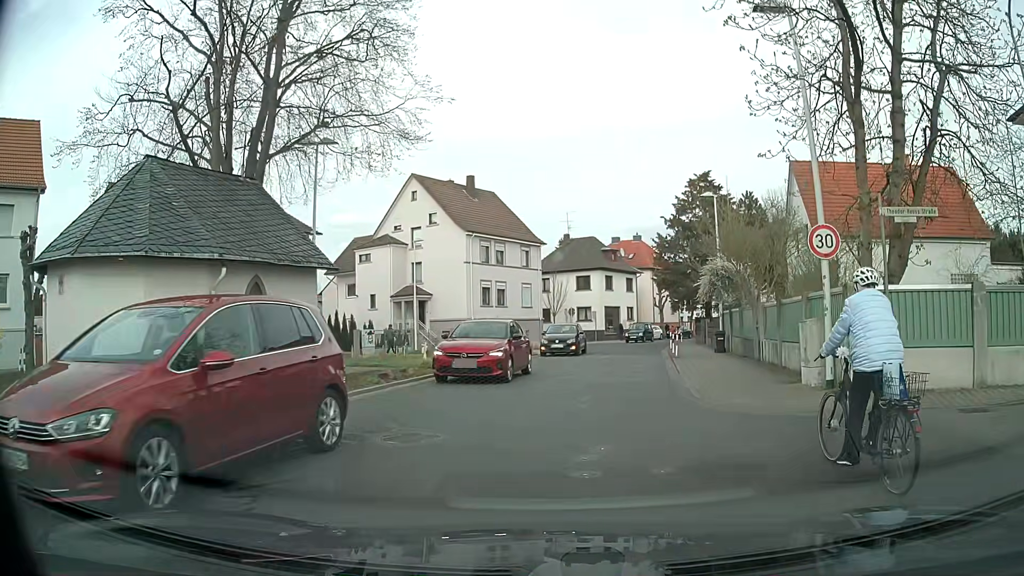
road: unclassified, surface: asphalt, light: Day
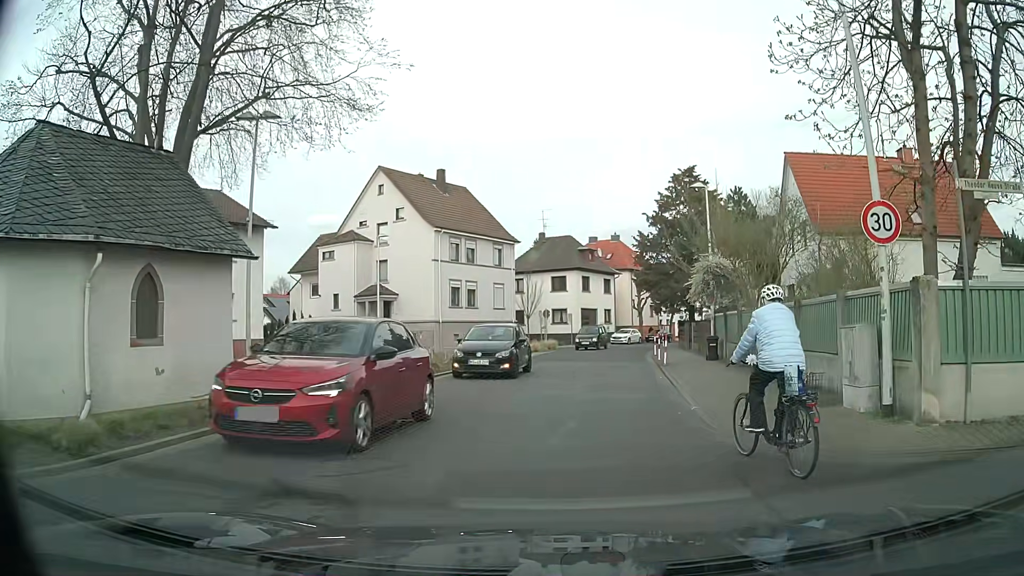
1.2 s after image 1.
(0.0, +3.2) m; +1°
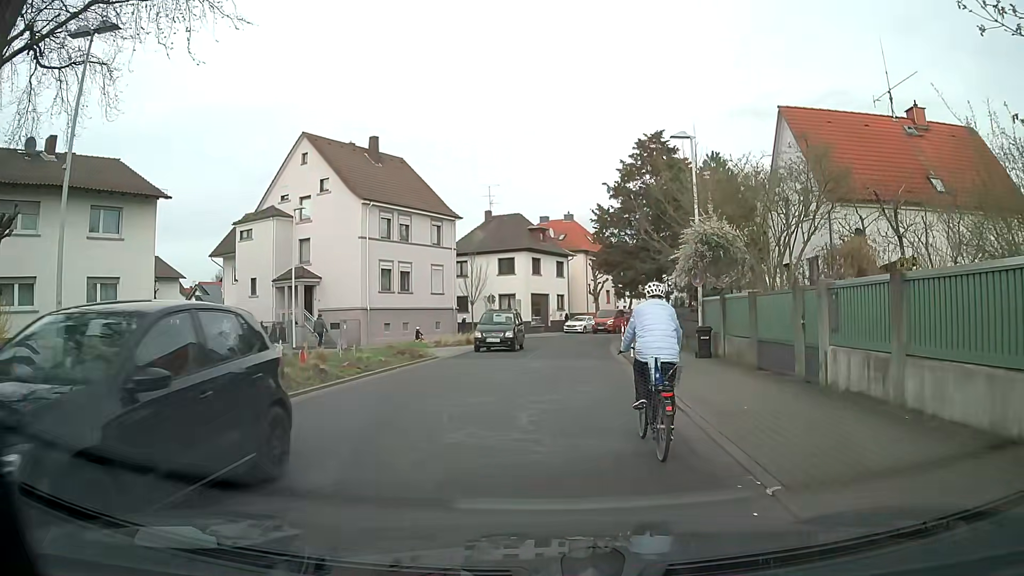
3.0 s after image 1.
(+0.3, +6.2) m; +5°
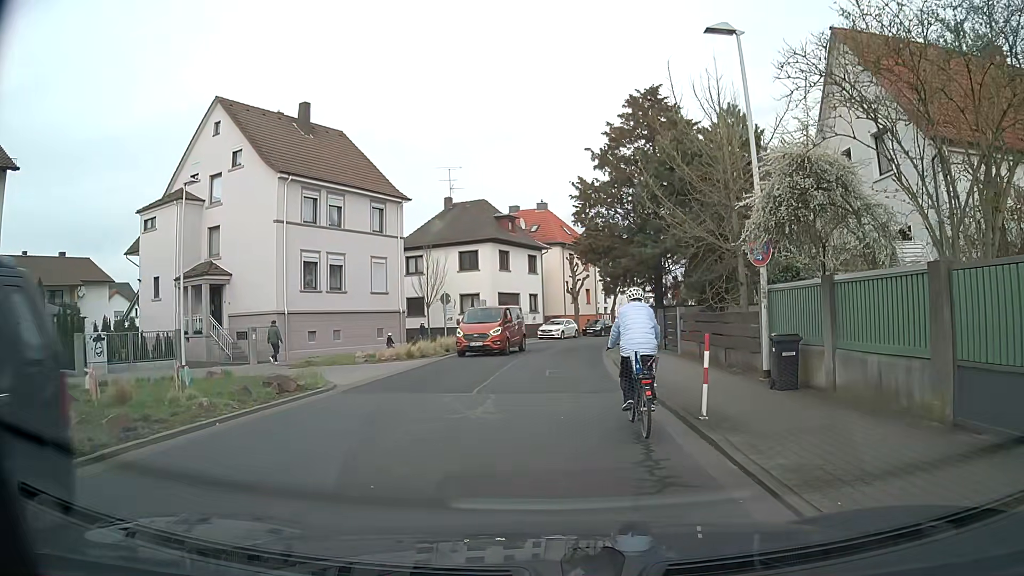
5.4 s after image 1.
(+0.1, +8.9) m; +1°
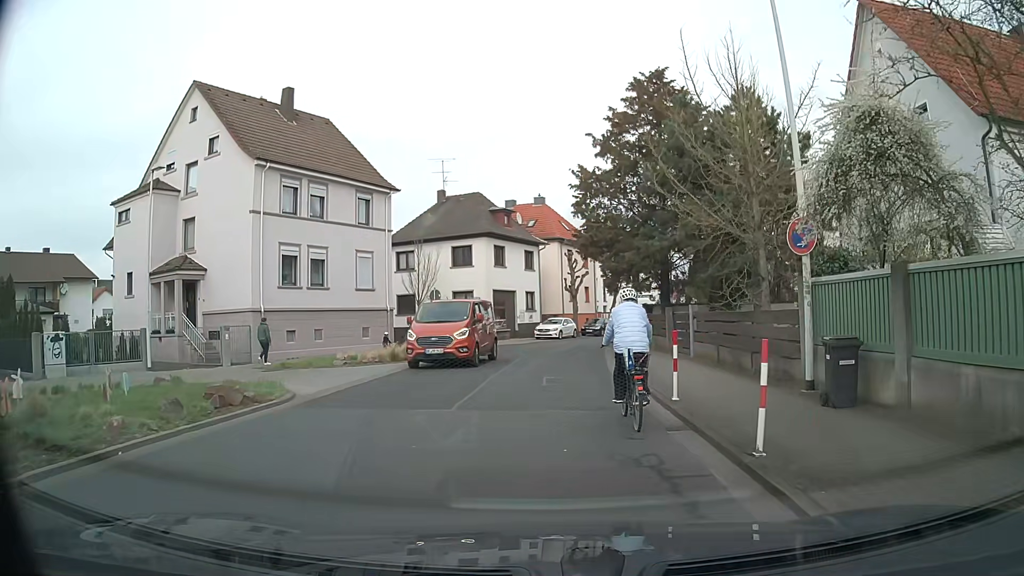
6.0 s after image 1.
(0.0, +2.4) m; 0°
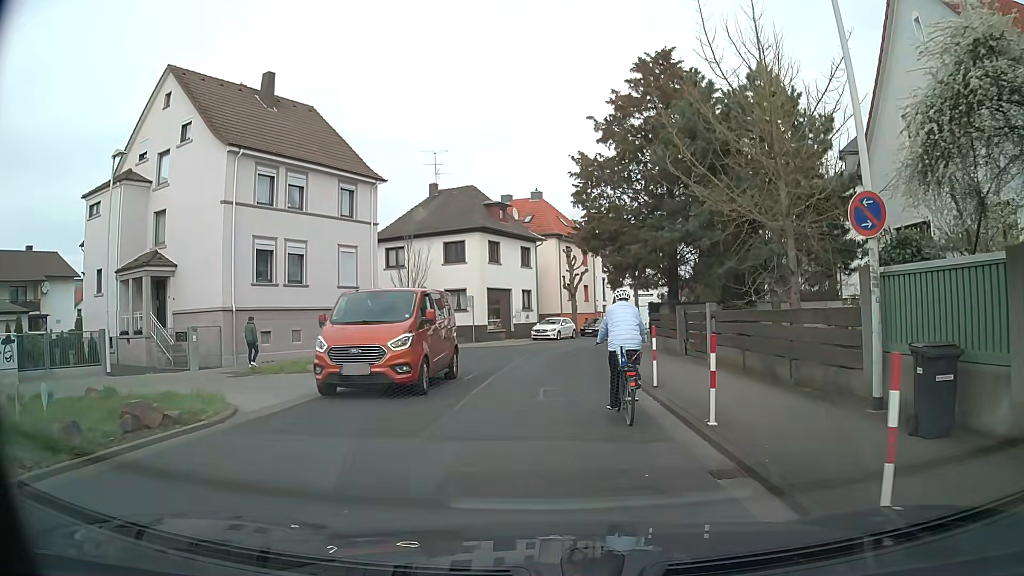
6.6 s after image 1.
(0.0, +2.5) m; 0°
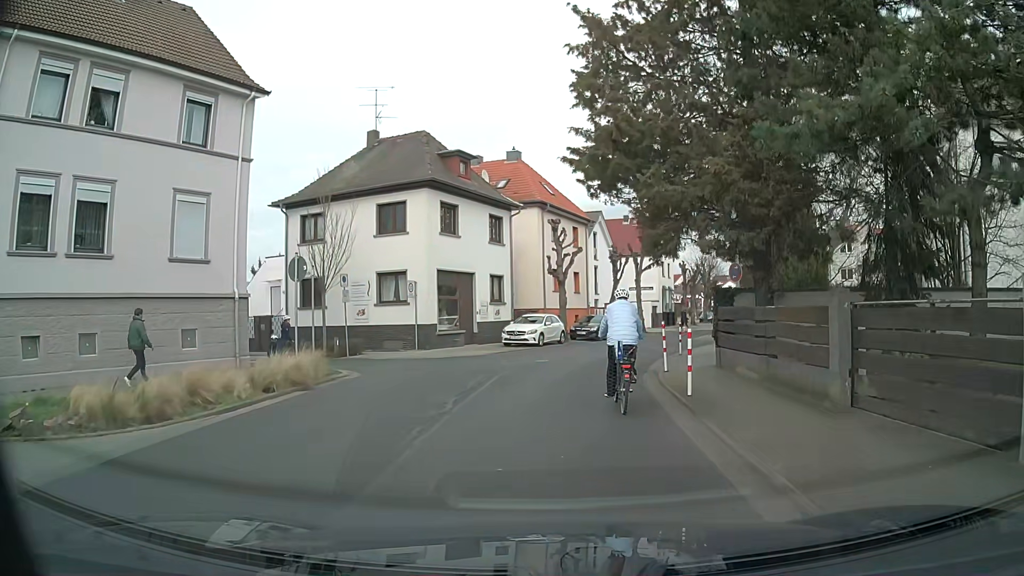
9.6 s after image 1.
(+0.2, +13.0) m; +2°
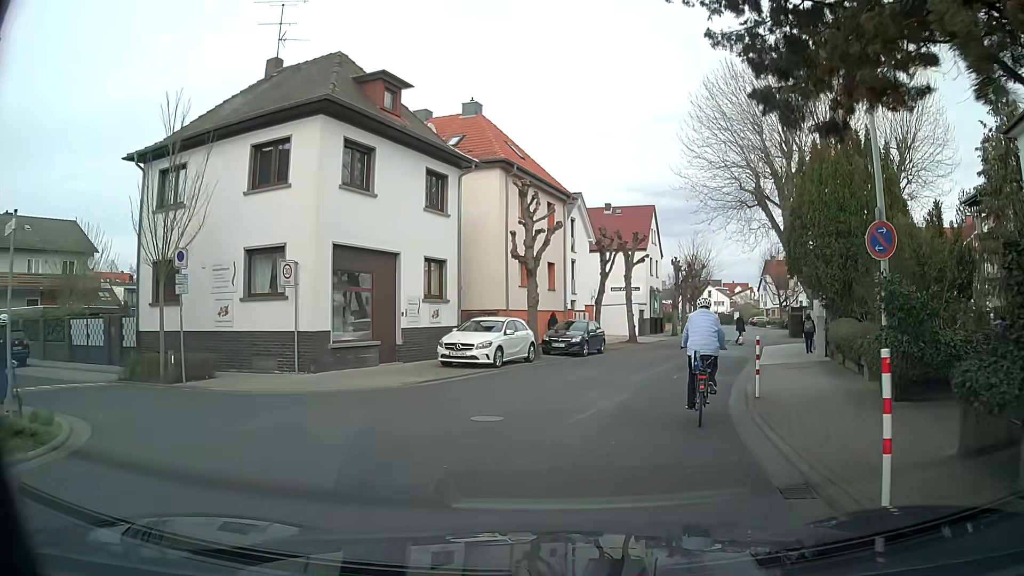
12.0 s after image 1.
(+0.3, +10.8) m; +3°
